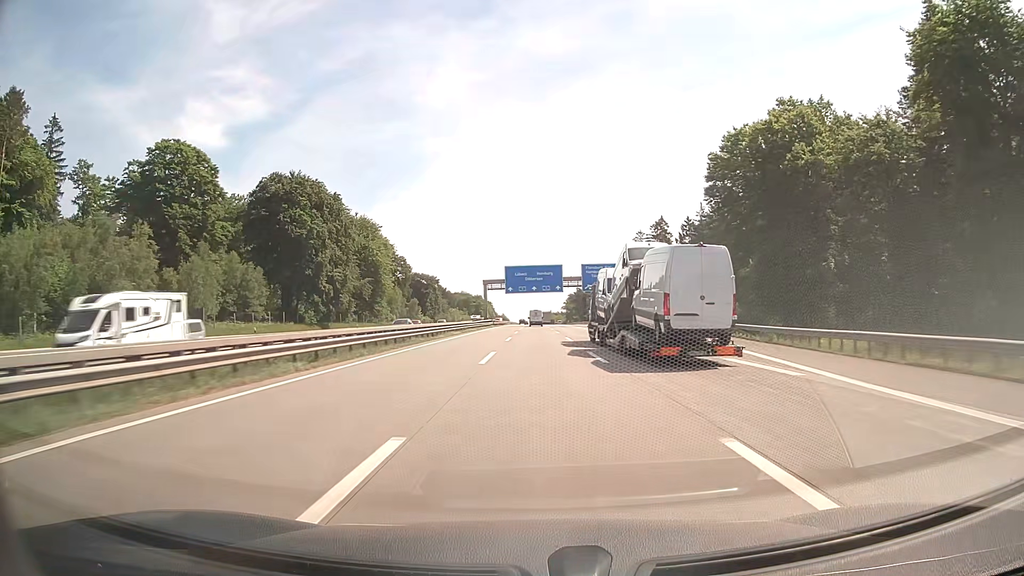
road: motorway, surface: concrete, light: Day
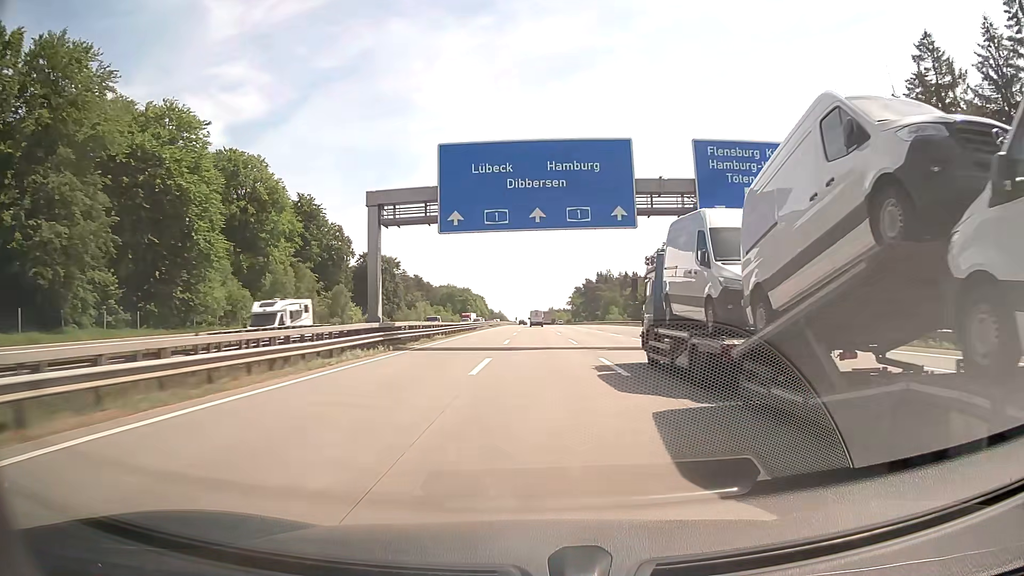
(-0.1, +75.7) m; 0°
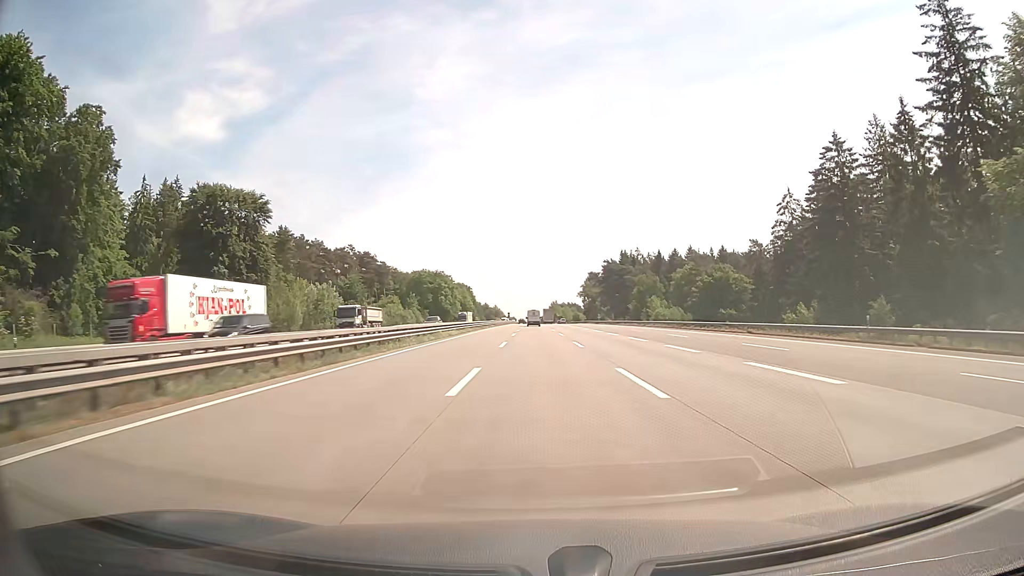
(+0.2, +94.5) m; 0°
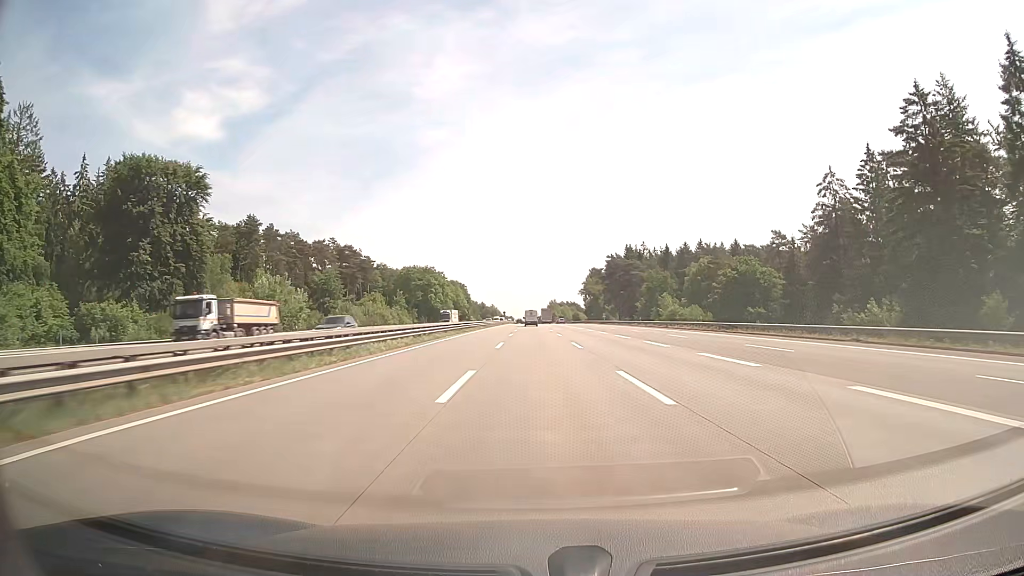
(0.0, +18.9) m; 0°
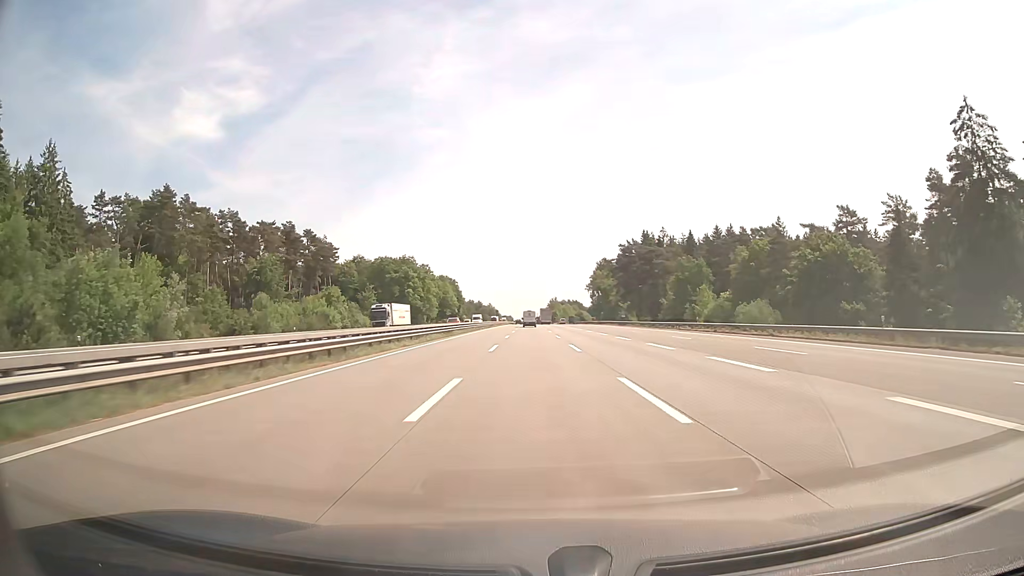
(+0.1, +37.8) m; 0°
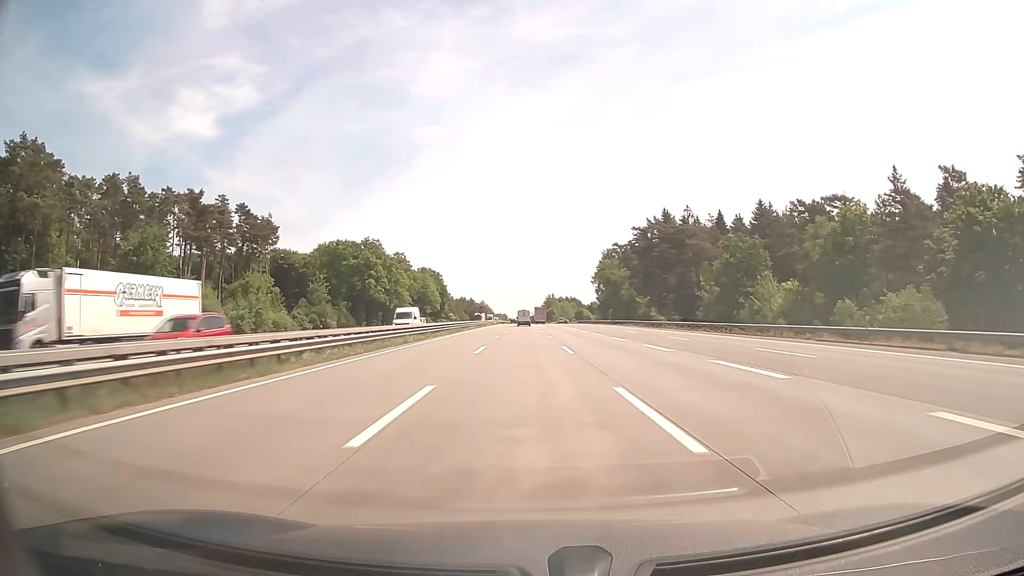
(+0.1, +37.9) m; 0°
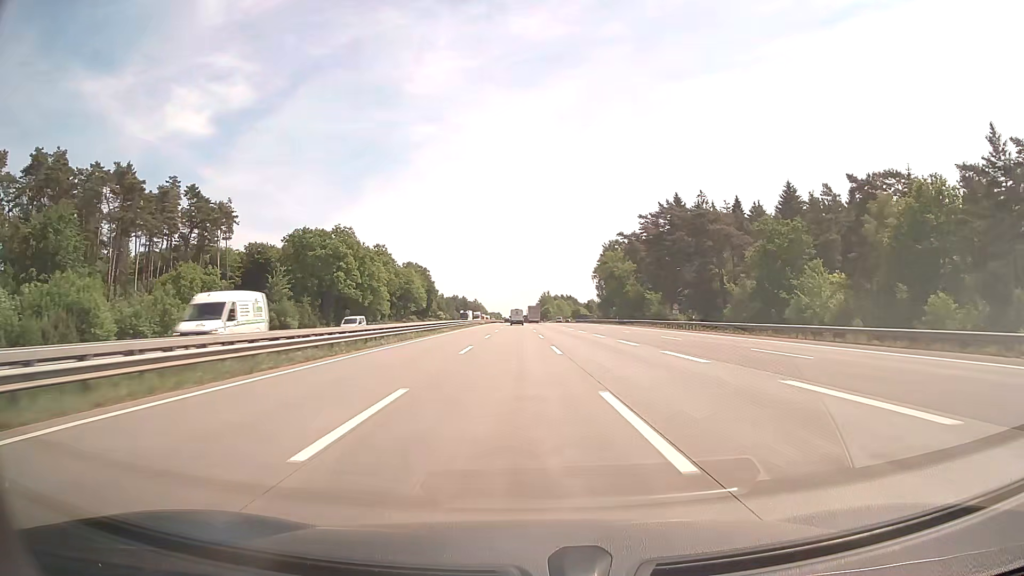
(+0.1, +19.0) m; 0°
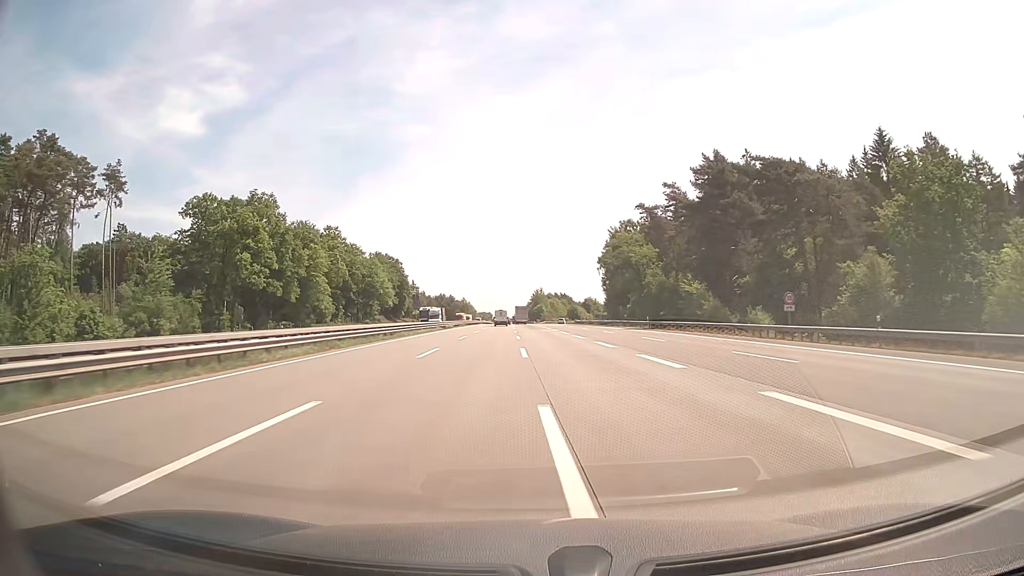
(+0.3, +37.9) m; +1°
(0, +10) (0, +20) (0, +30) (0, +40) (0, +50) (0, +60) (0, +70) (0, +80) (-1, +90) (-1, +100) m
